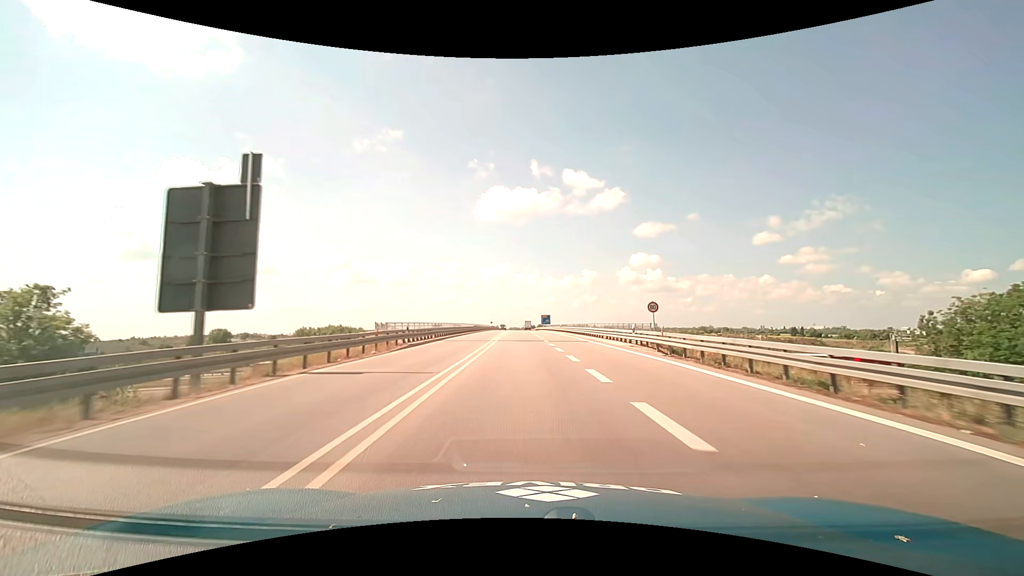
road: trunk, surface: asphalt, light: Day
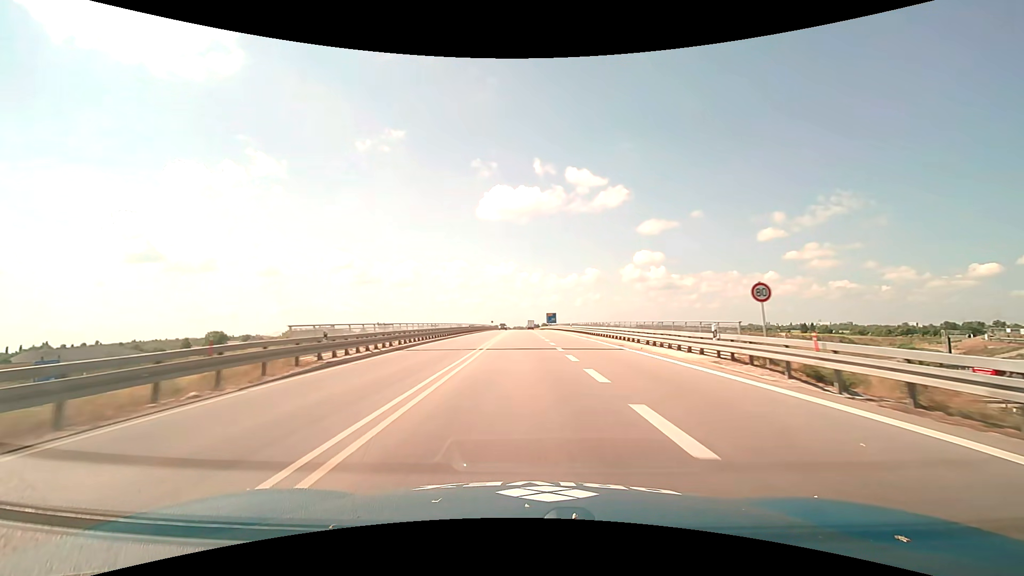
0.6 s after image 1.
(0.0, +12.4) m; 0°
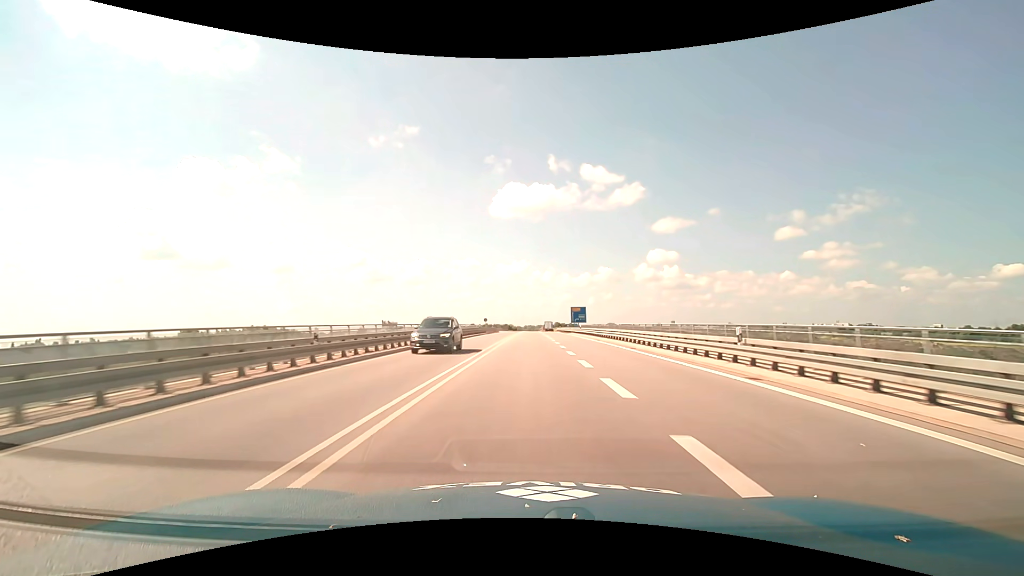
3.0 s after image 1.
(-0.7, +50.1) m; -1°
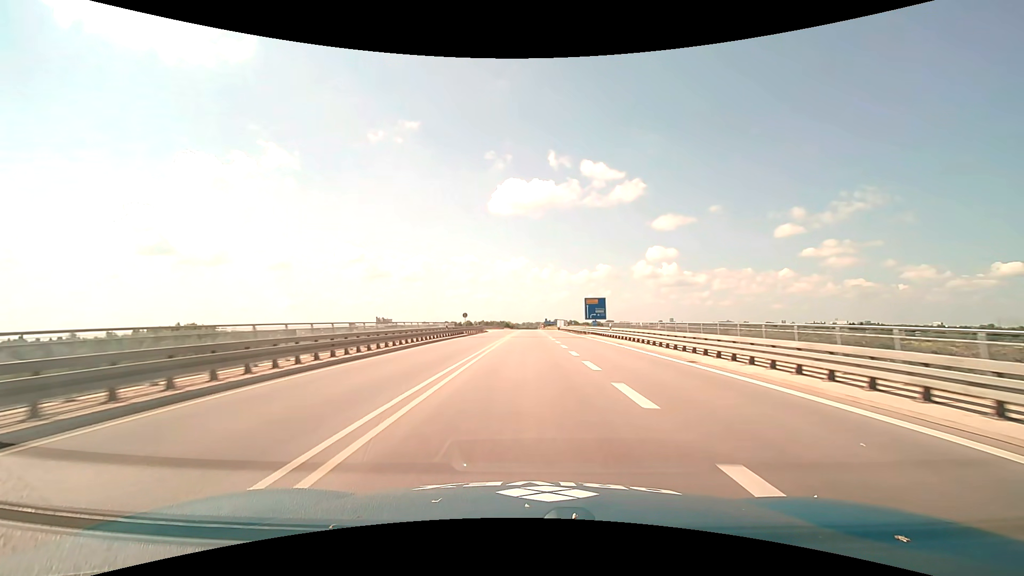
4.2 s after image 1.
(-0.1, +25.3) m; 0°
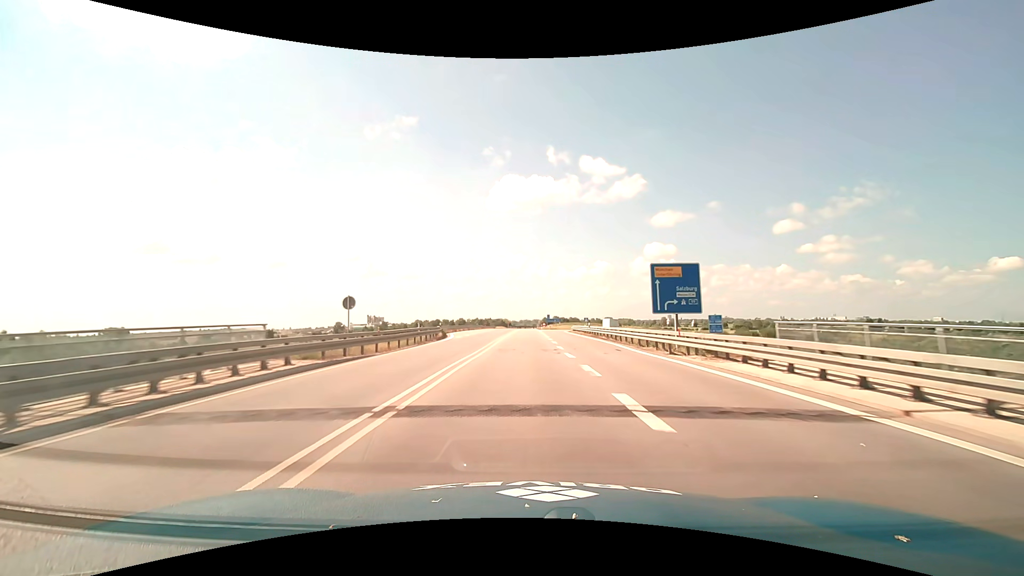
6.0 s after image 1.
(+0.2, +37.6) m; 0°
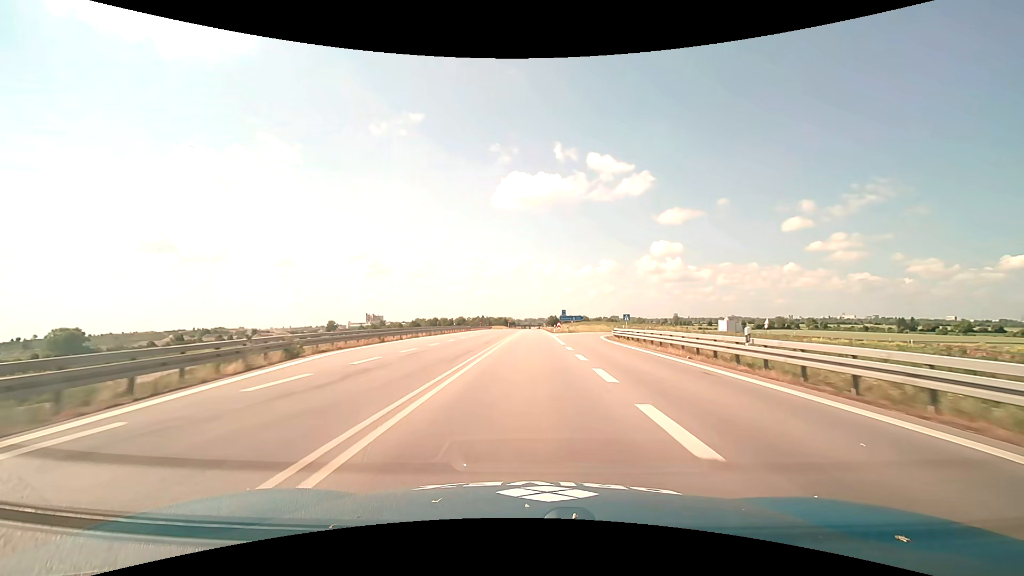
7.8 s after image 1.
(-0.2, +37.2) m; -1°
